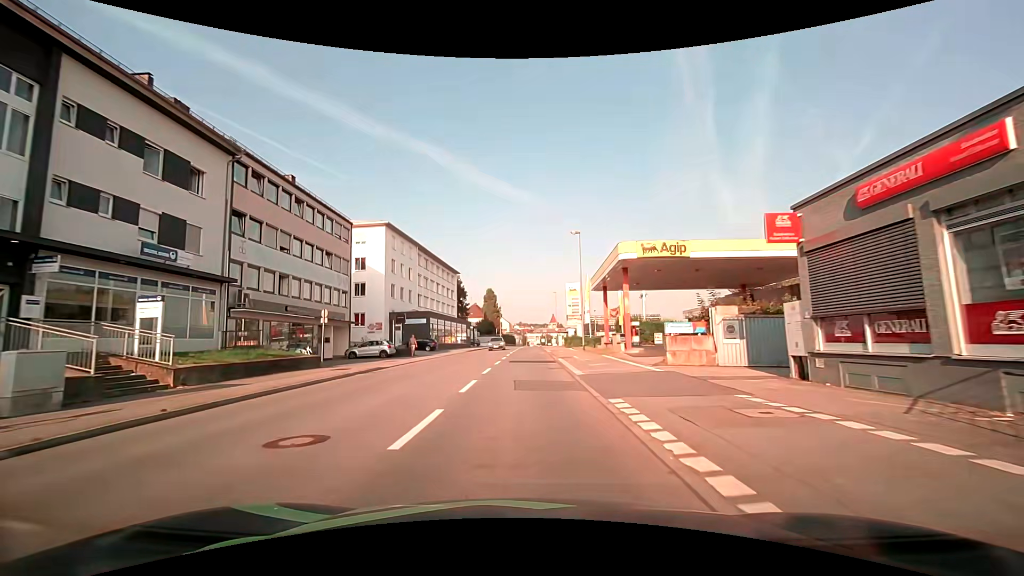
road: tertiary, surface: asphalt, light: Day
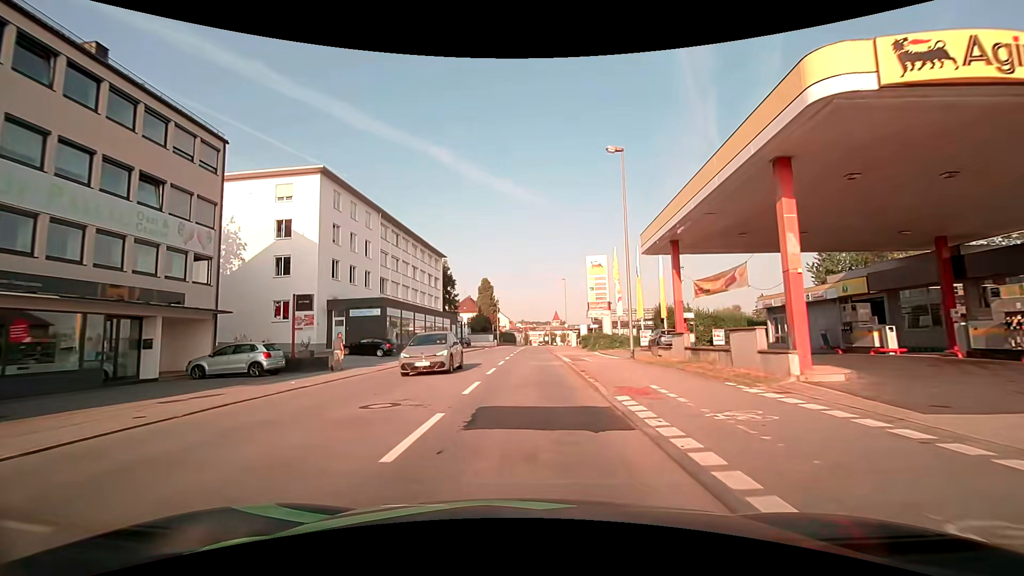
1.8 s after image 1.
(-0.2, +18.4) m; -1°
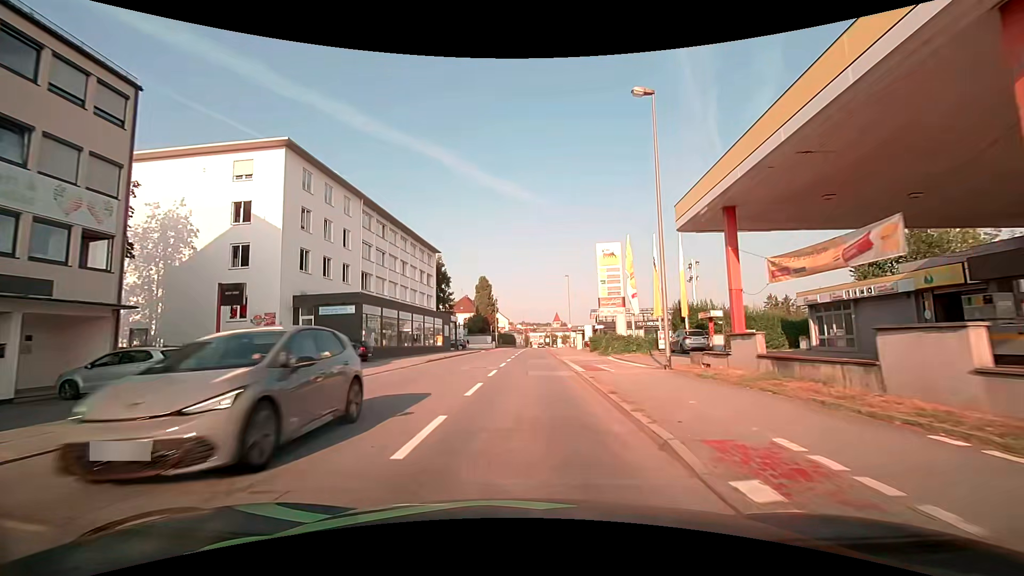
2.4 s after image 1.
(+0.1, +5.8) m; 0°
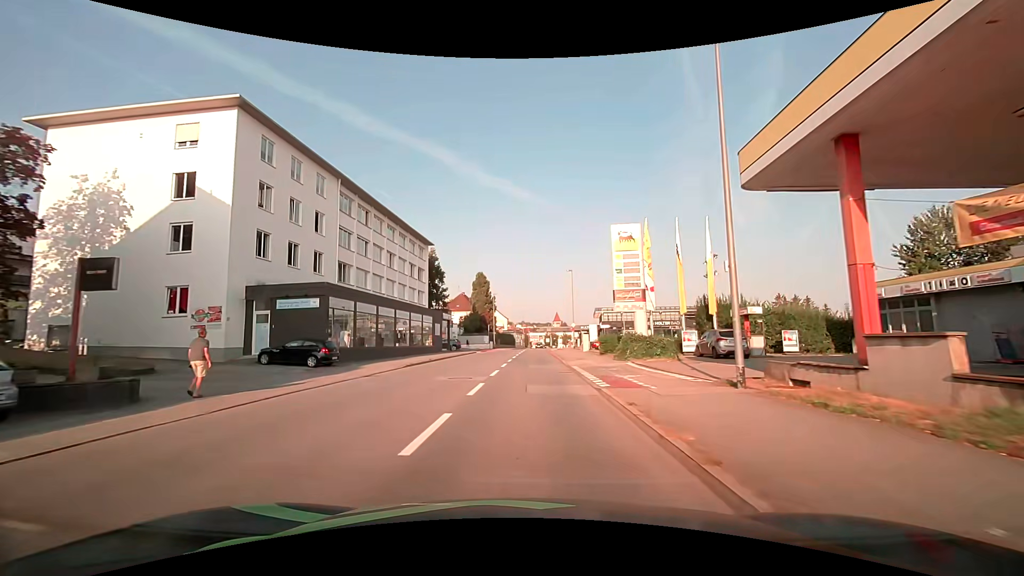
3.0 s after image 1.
(0.0, +5.8) m; +1°
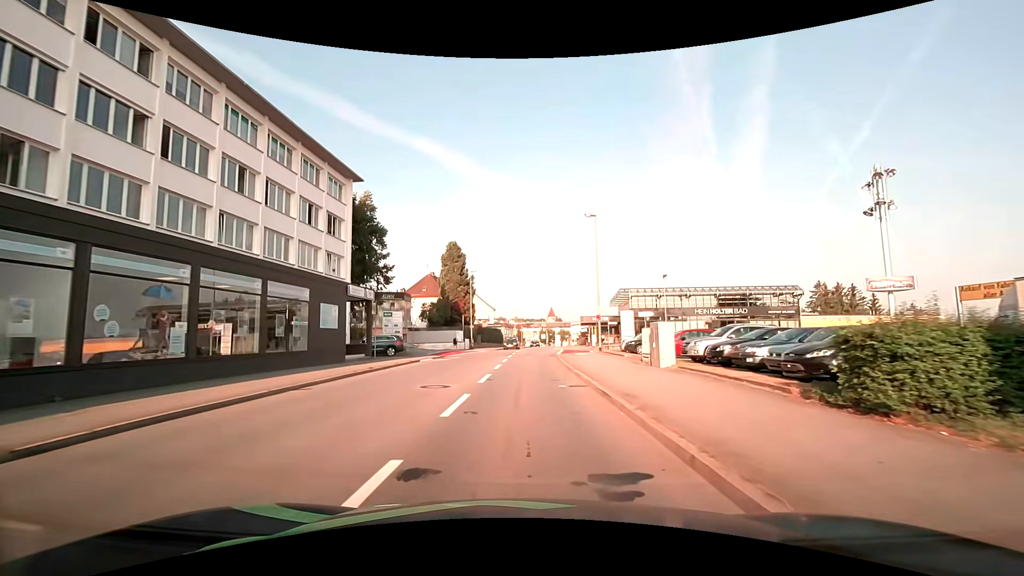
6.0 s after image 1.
(+0.1, +27.0) m; 0°
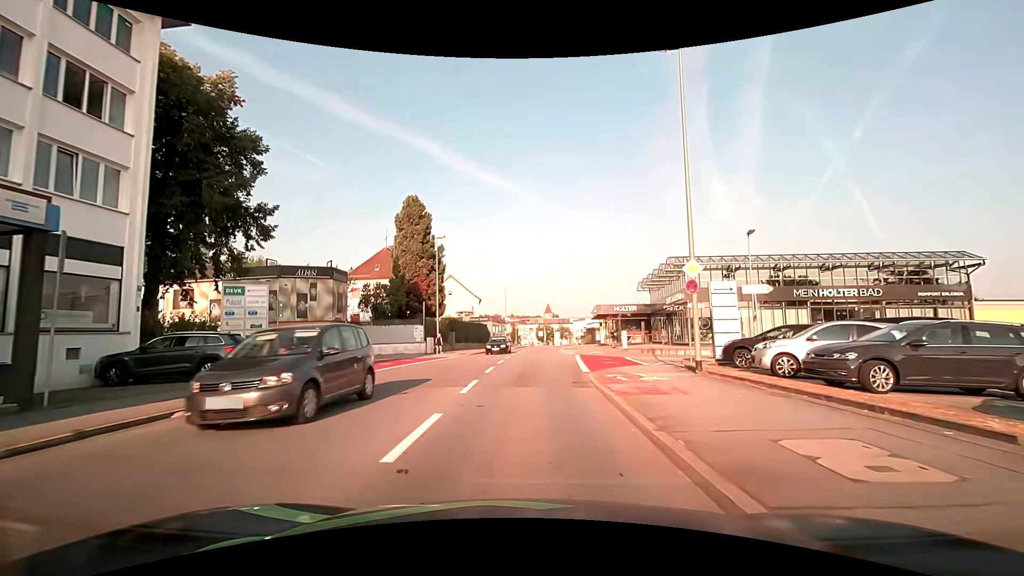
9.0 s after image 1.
(+0.2, +20.6) m; 0°
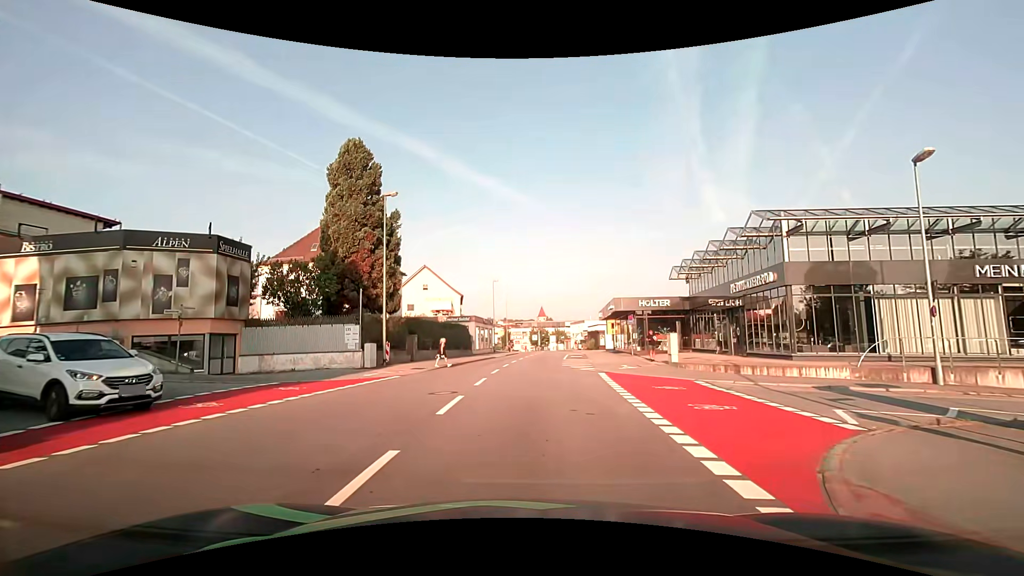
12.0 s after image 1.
(+0.2, +13.7) m; +1°
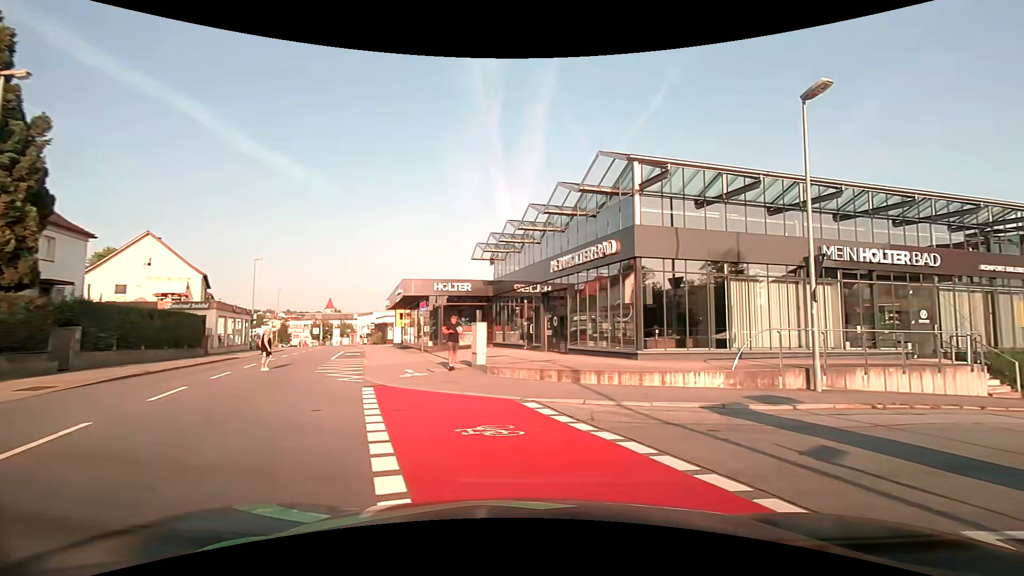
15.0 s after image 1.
(+1.0, +8.2) m; +24°
(+6, +8) (+15, +12) (+24, +15) (+33, +20) (+42, +25) (+51, +29) (+60, +32) (+70, +35) (+78, +40) (+87, +46) m
